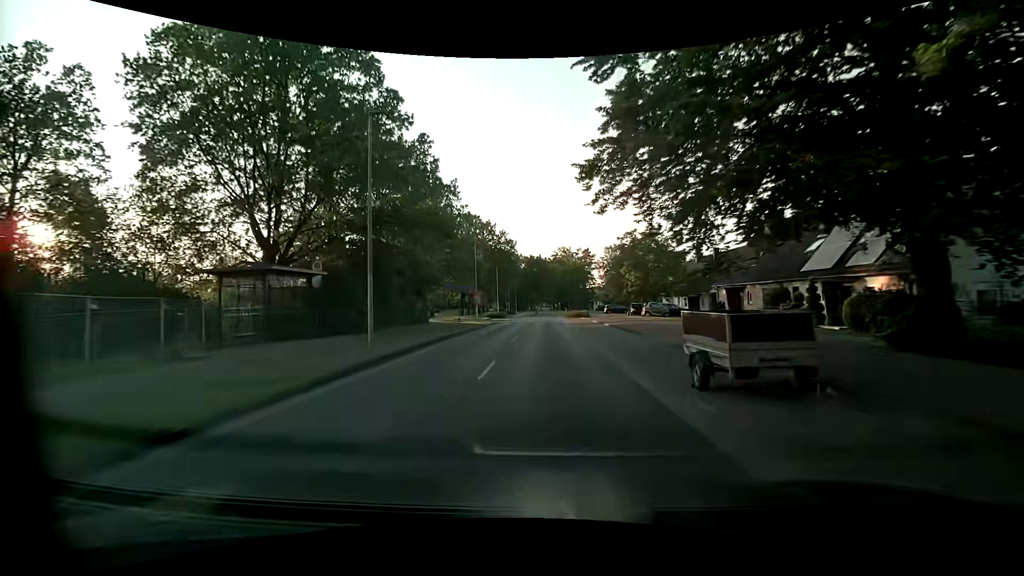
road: tertiary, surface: asphalt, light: Day
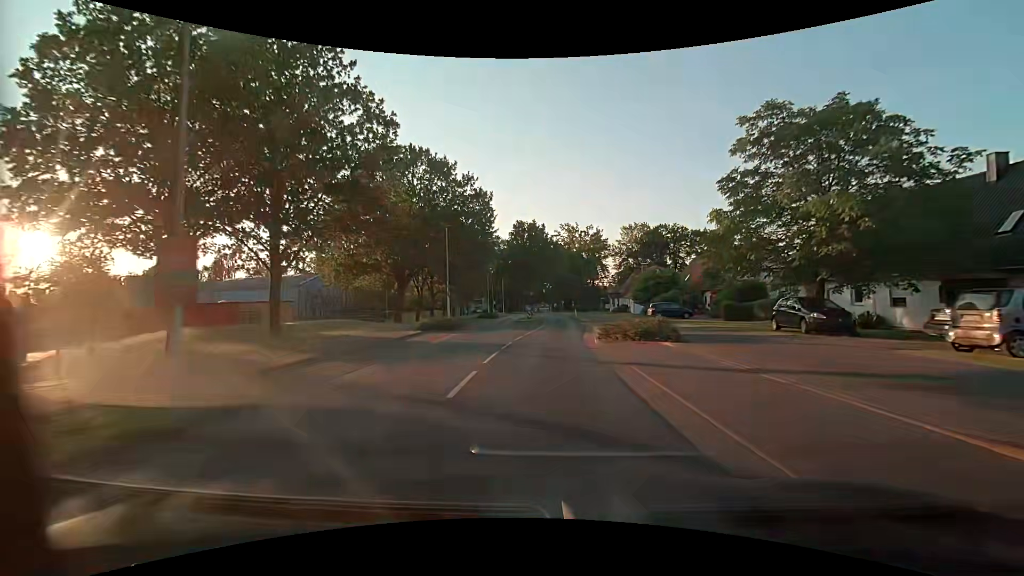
(-0.2, +38.3) m; 0°
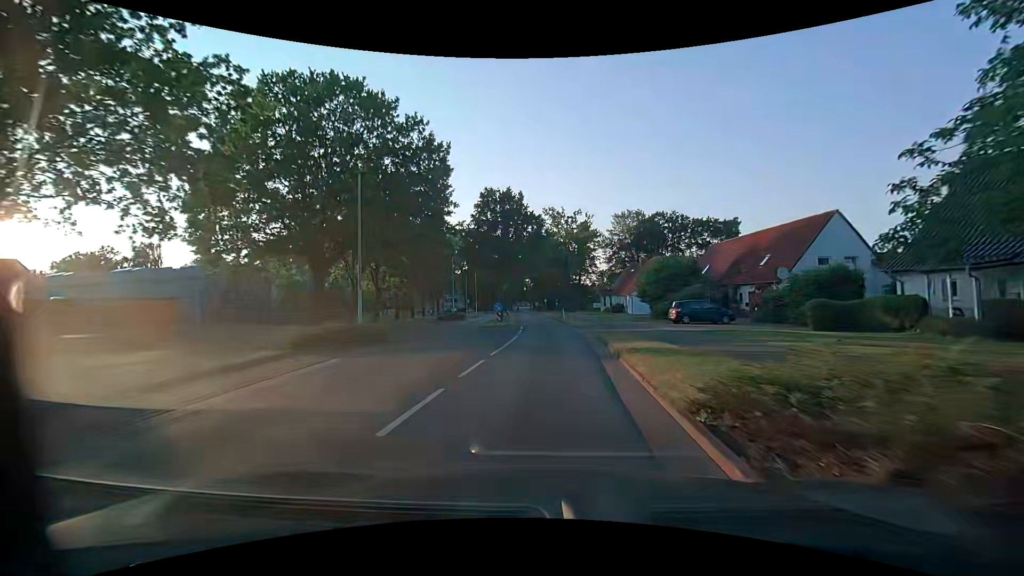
(+0.1, +15.3) m; +2°
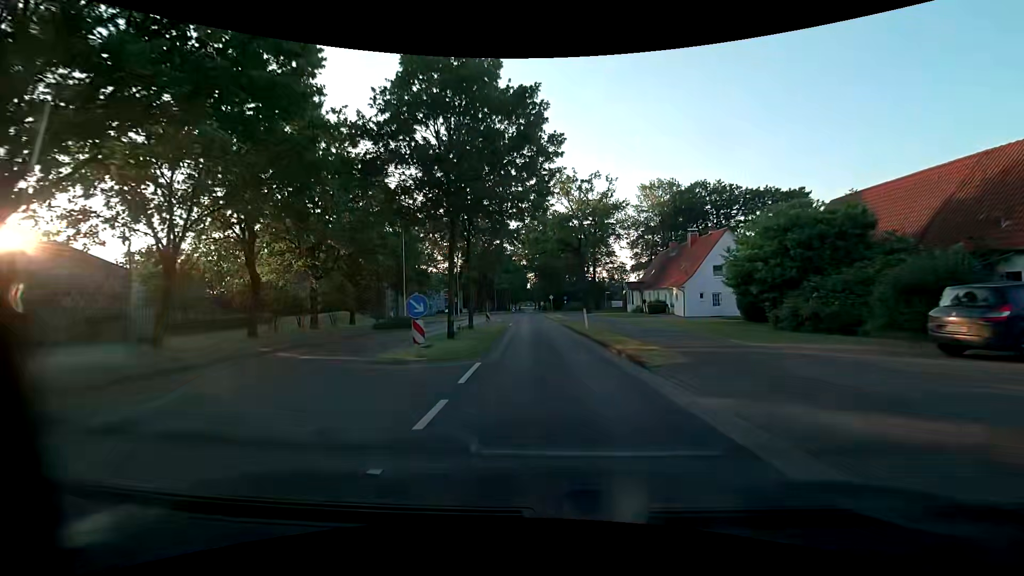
(+0.1, +23.1) m; 0°
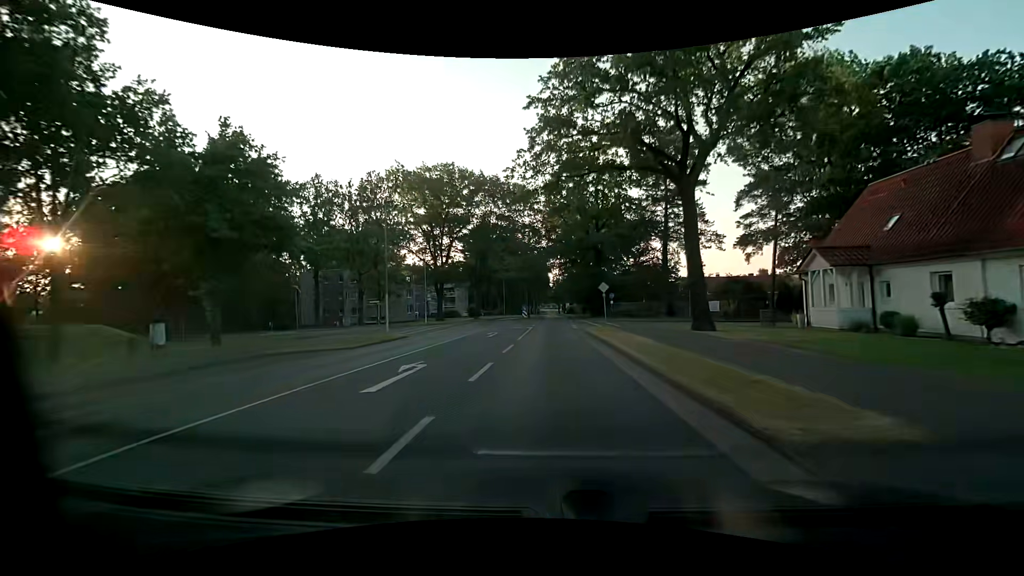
(-1.4, +38.2) m; -3°
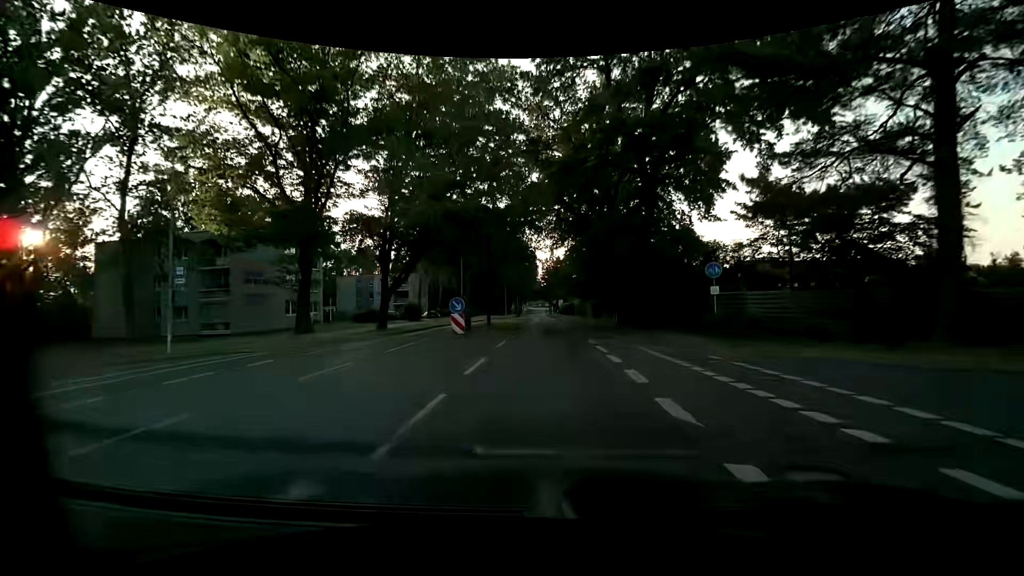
(+0.5, +38.0) m; +1°
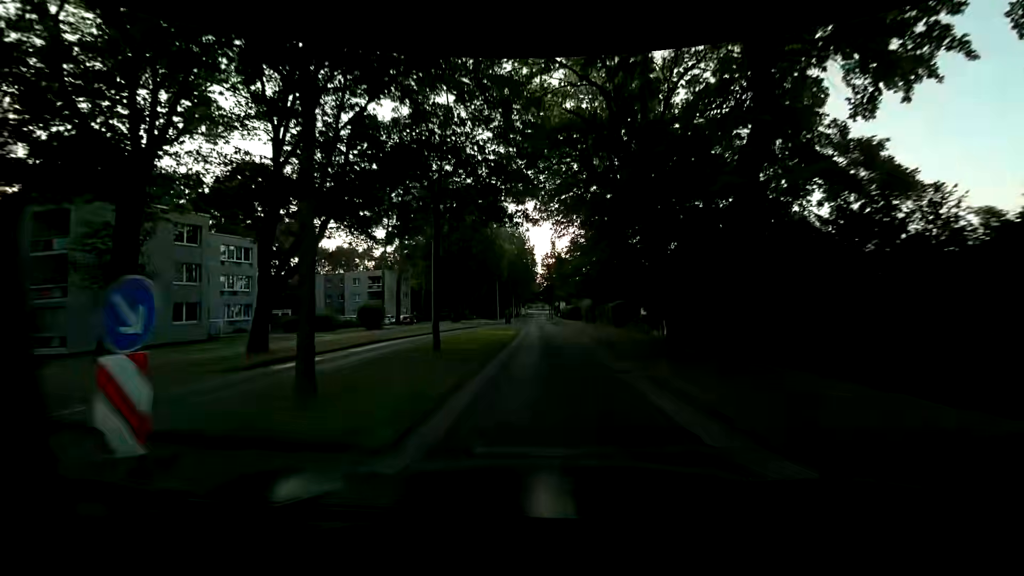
(-0.1, +15.2) m; -1°
